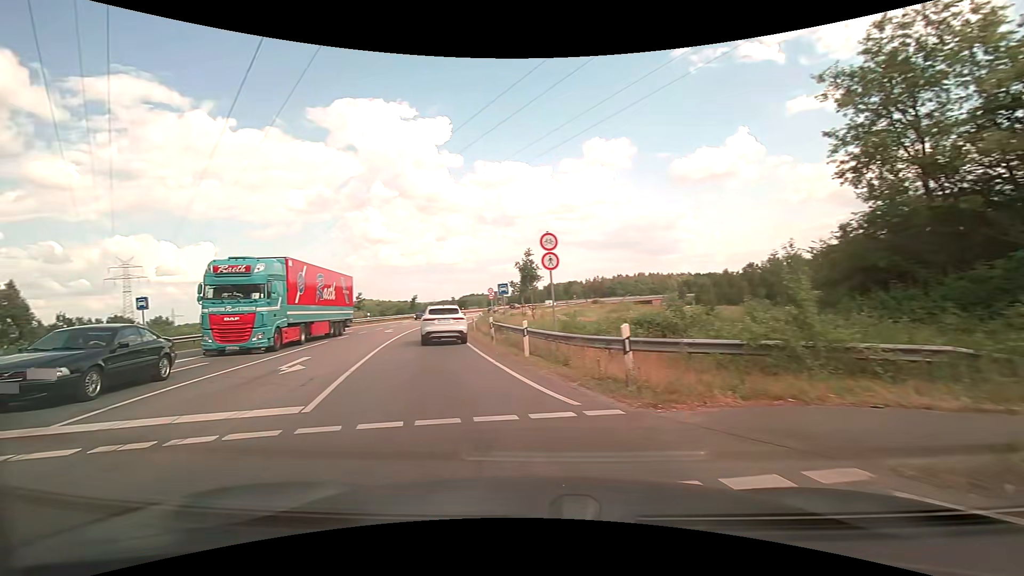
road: primary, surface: asphalt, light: Day
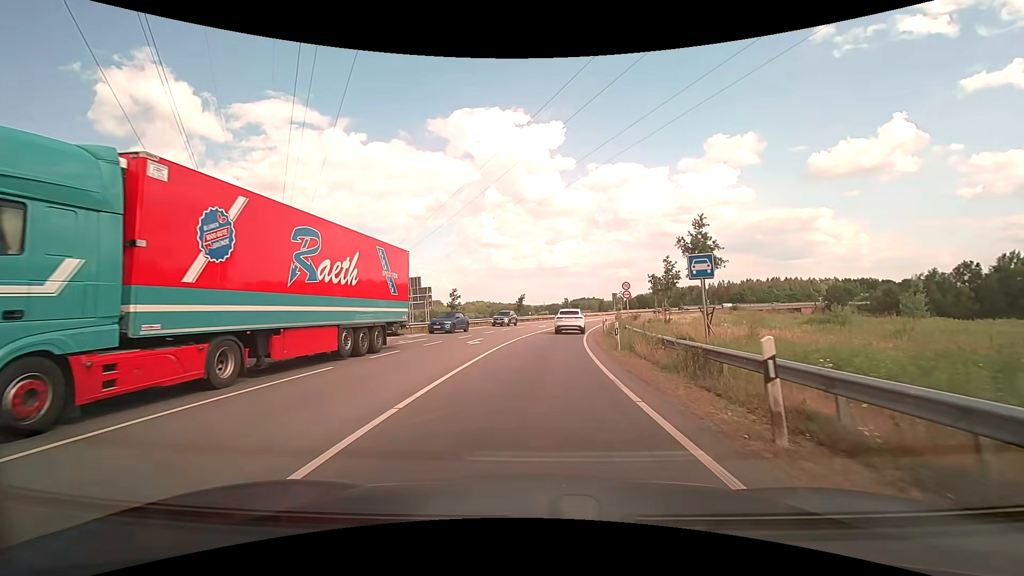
(-3.0, +15.1) m; -14°
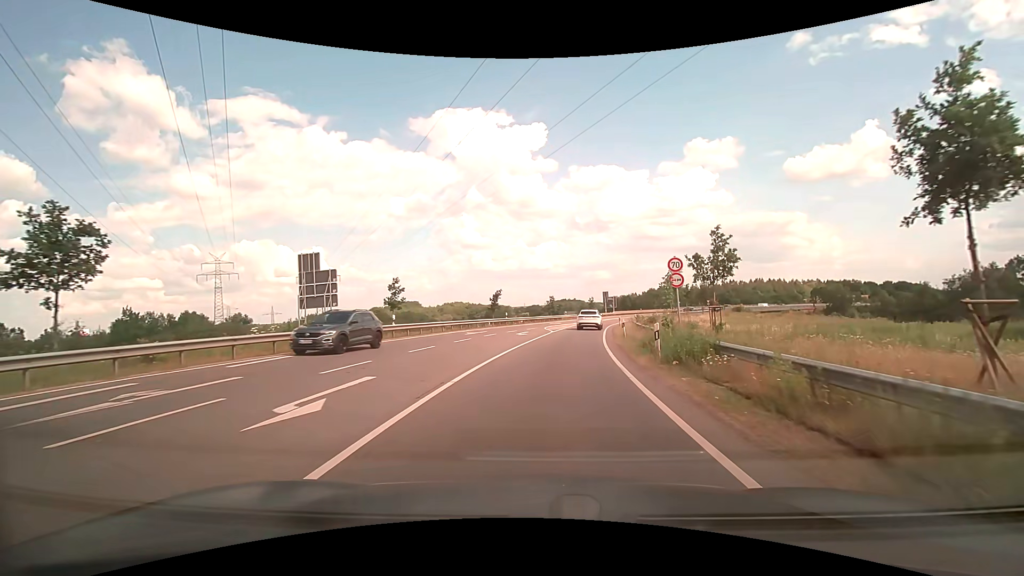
(+0.3, +16.9) m; +2°
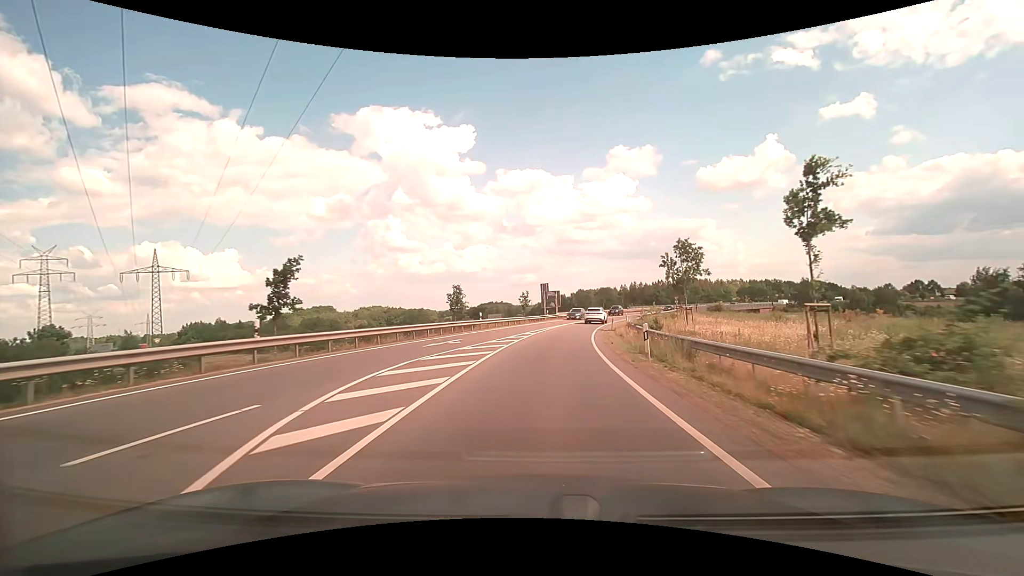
(+3.0, +36.7) m; +8°
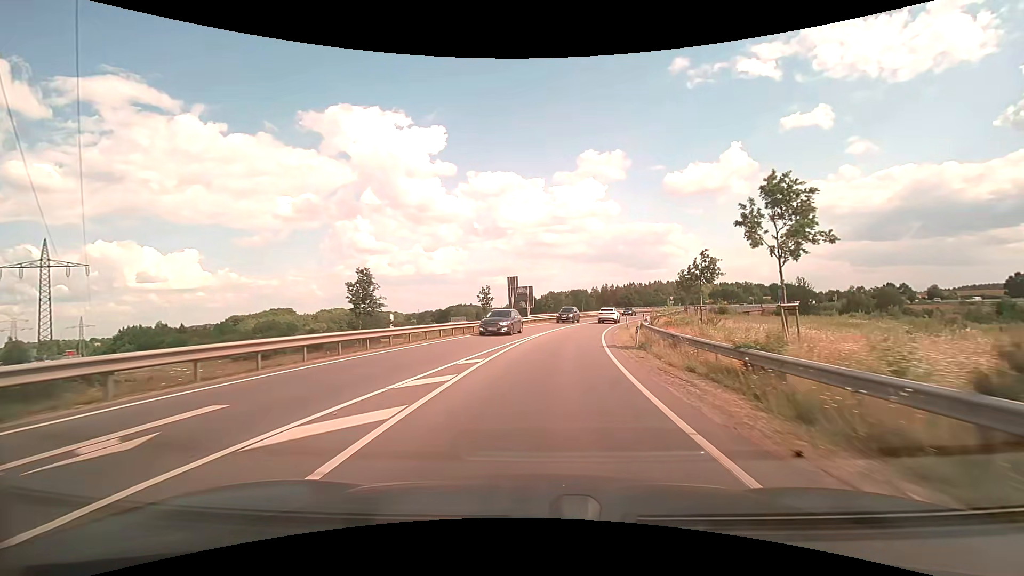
(+0.5, +17.6) m; +3°
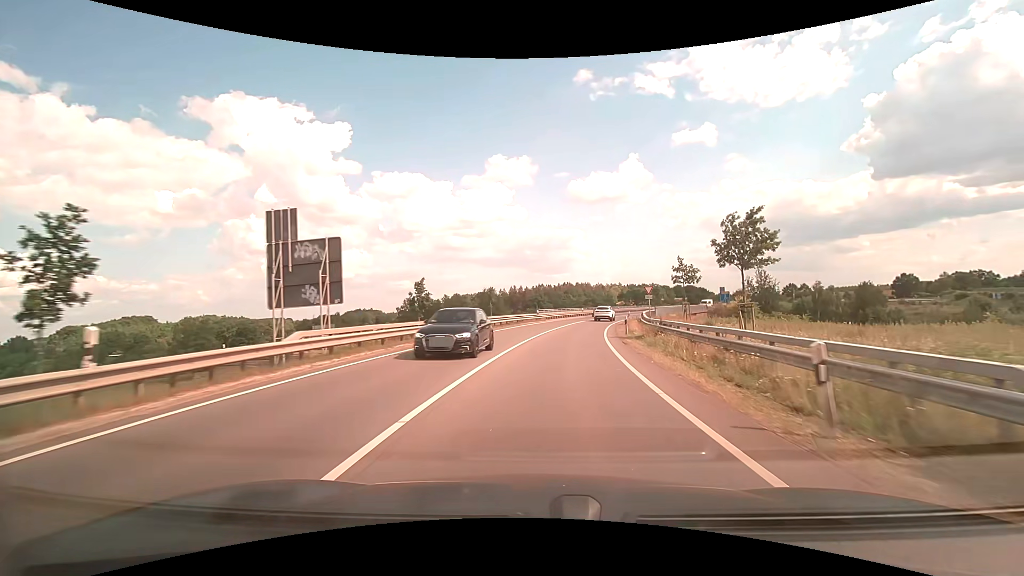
(+3.1, +36.6) m; +10°
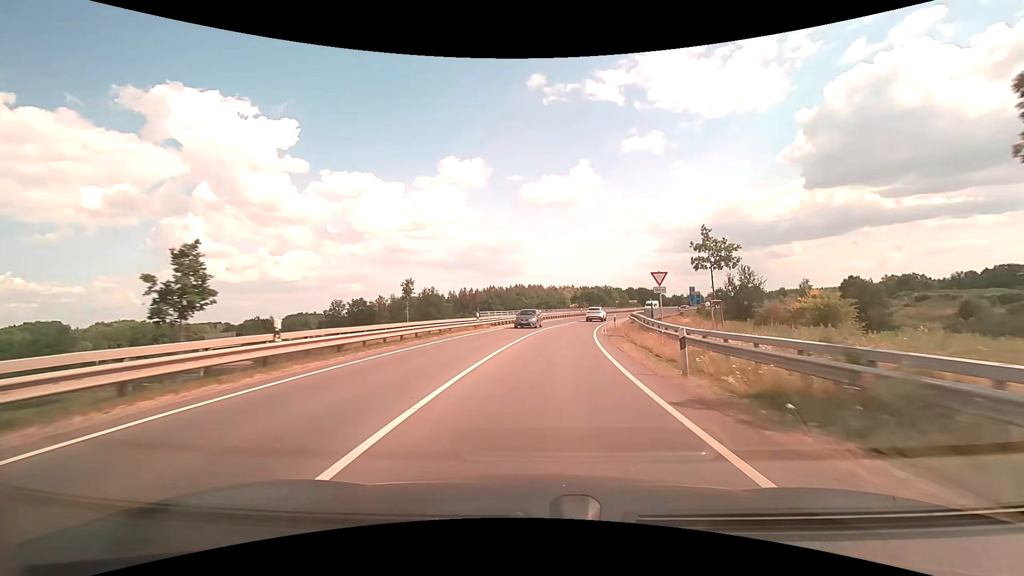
(+1.0, +18.3) m; +6°
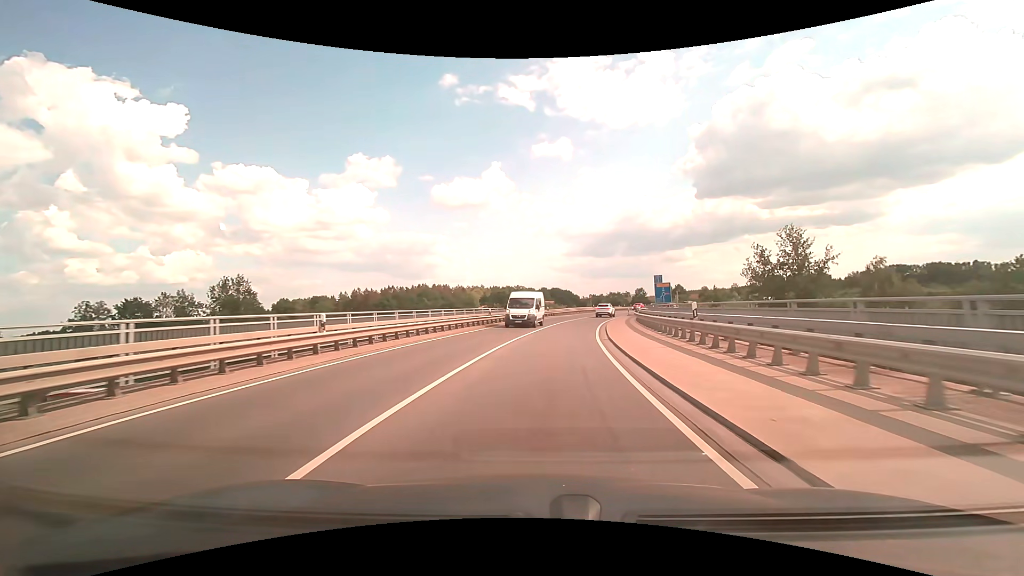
(+4.0, +45.0) m; +10°
(0, +10) (+1, +20) (+2, +30) (+3, +40) (+5, +50) (+8, +59) (+10, +69) (+14, +78) (+17, +88) (+21, +97) m
